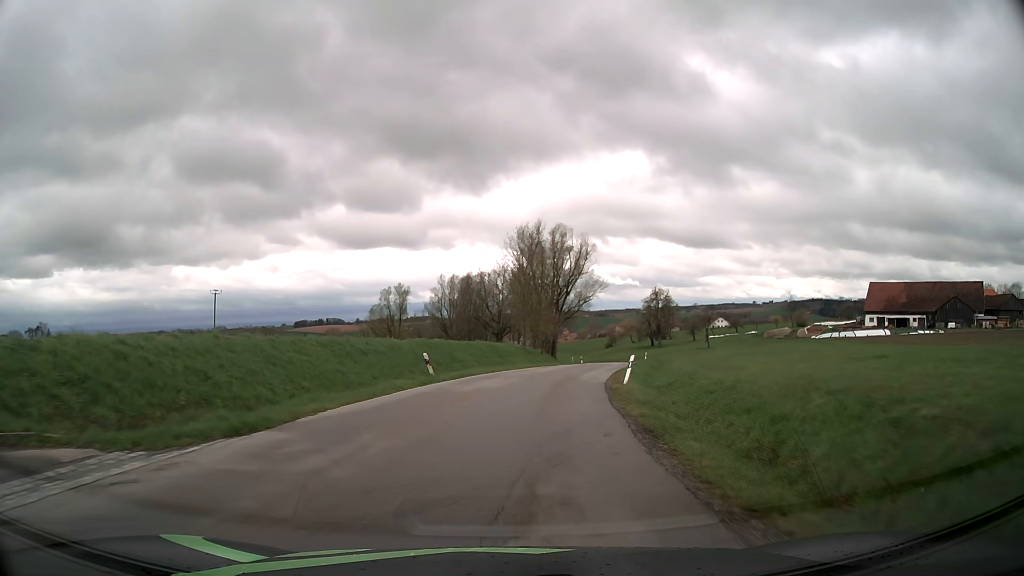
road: tertiary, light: Day
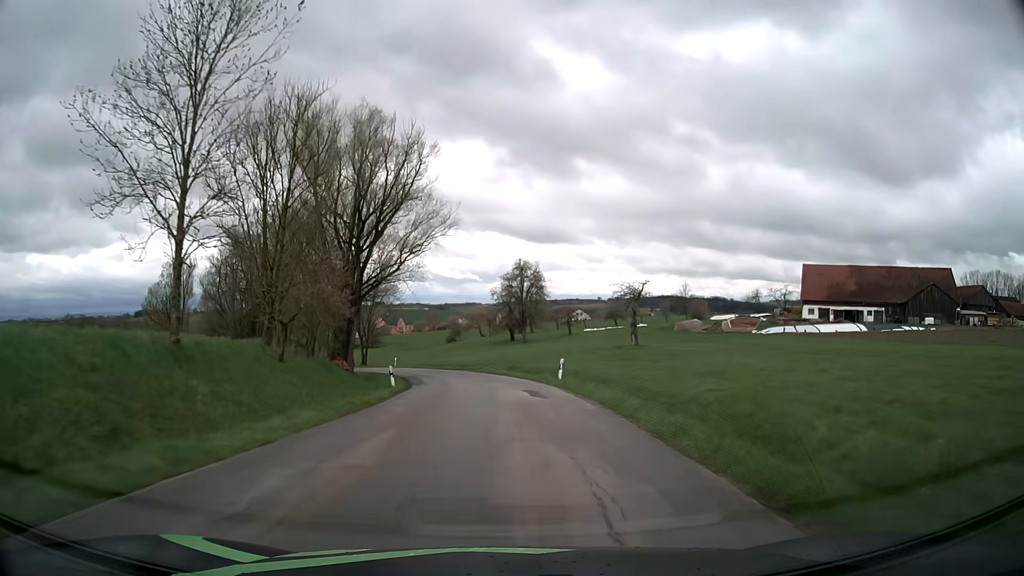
(+6.3, +45.2) m; +14°
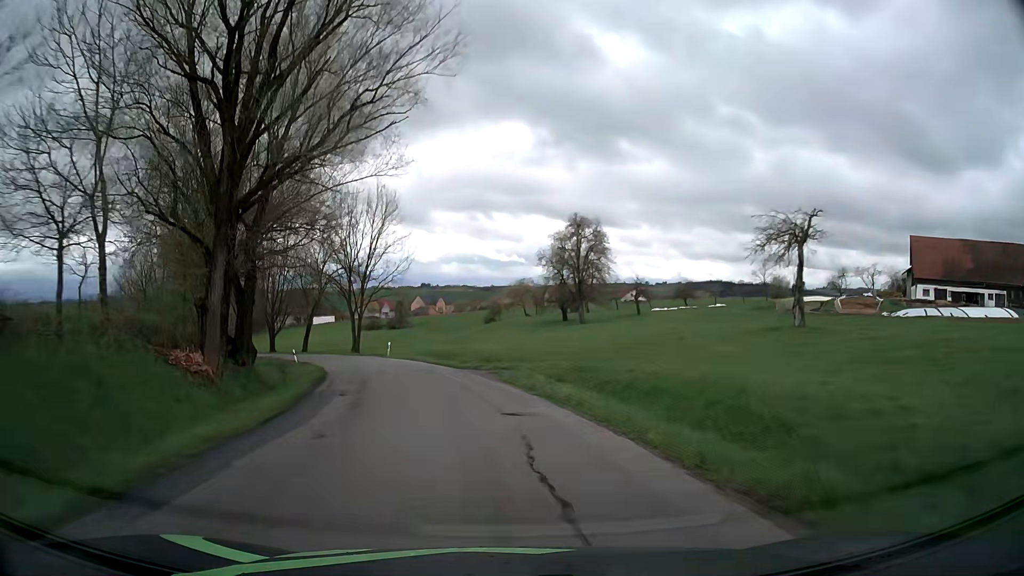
(-0.4, +27.1) m; -4°
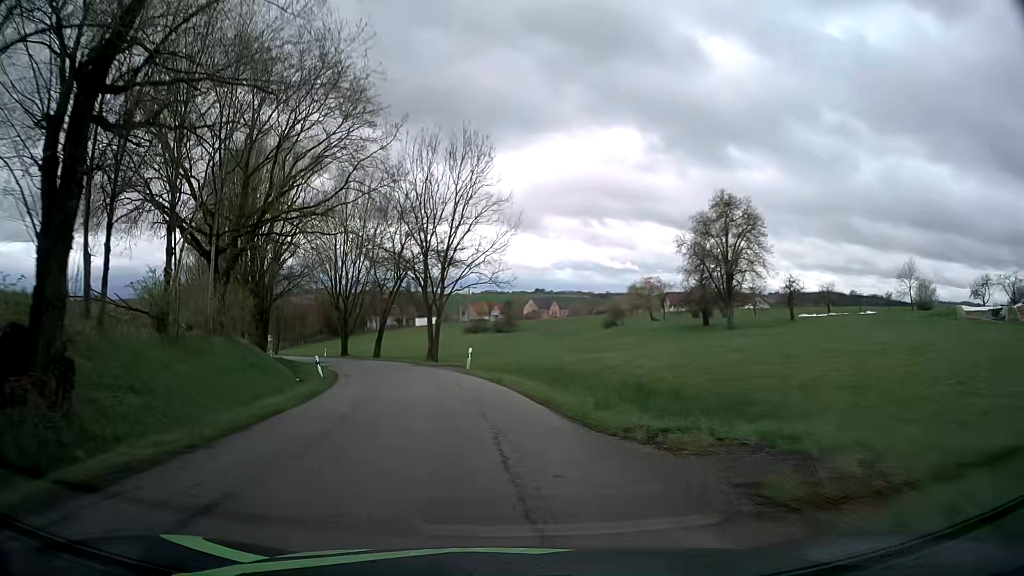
(-1.4, +18.2) m; -9°
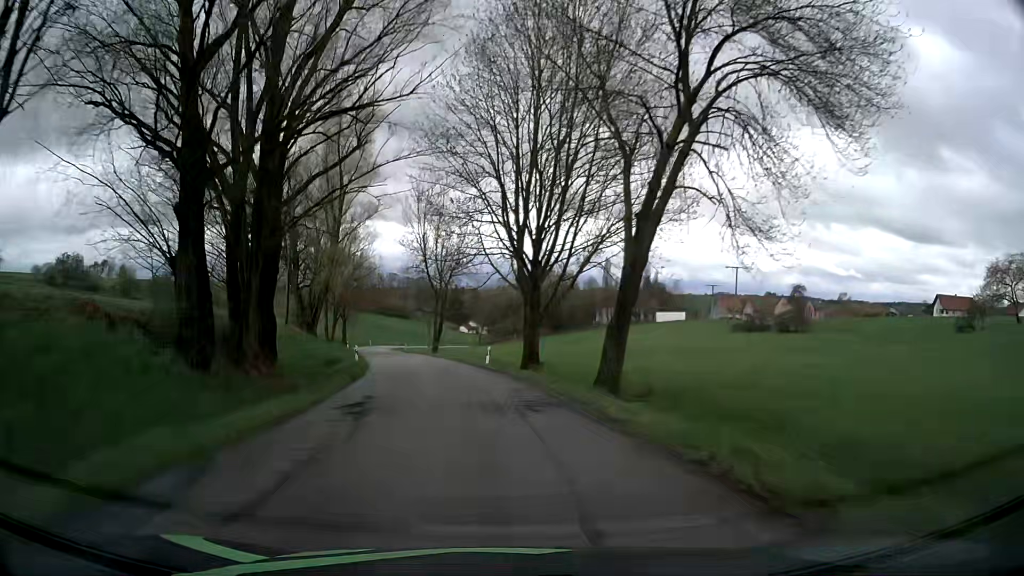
(-8.4, +45.0) m; -20°
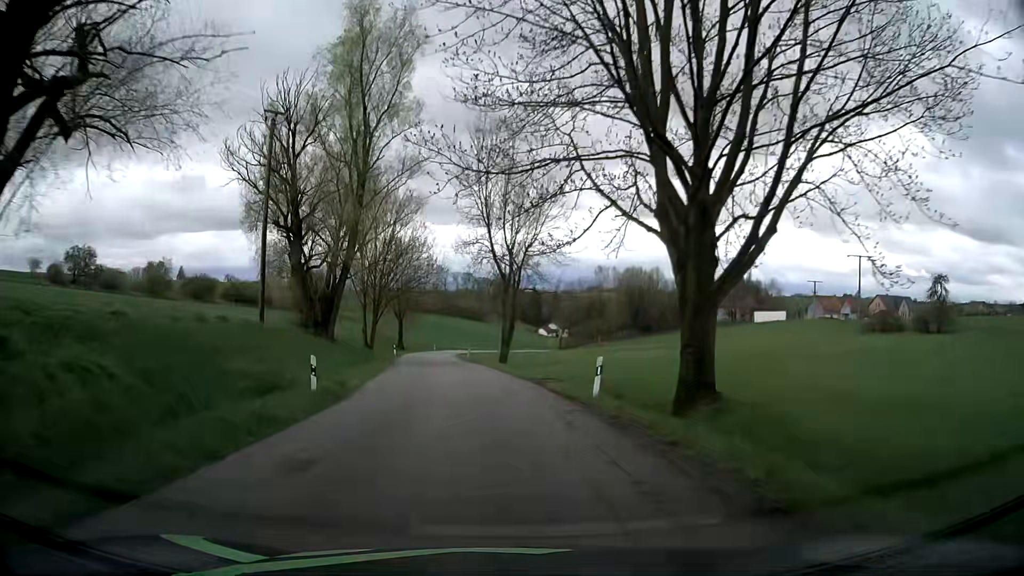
(-1.1, +18.7) m; -7°
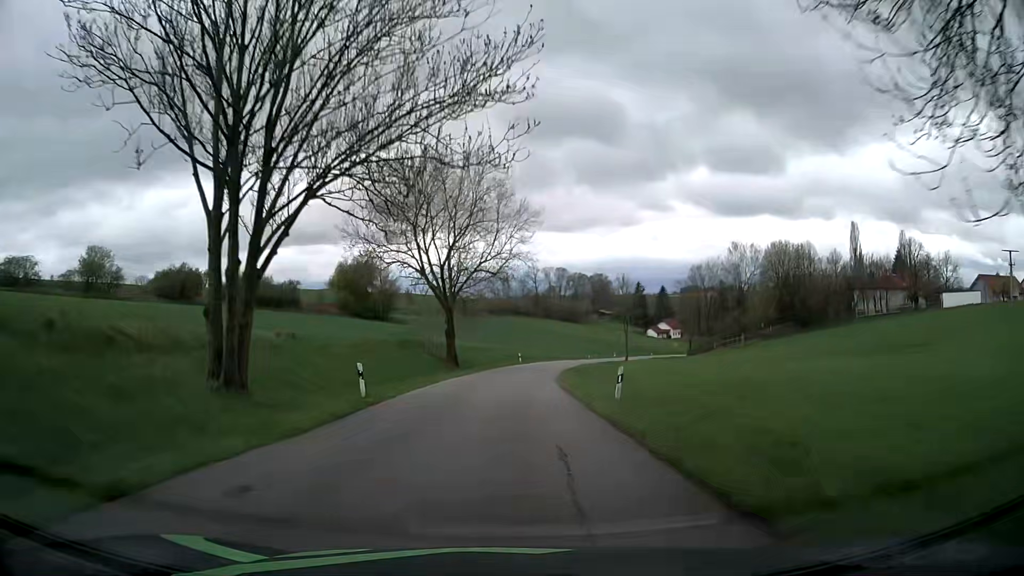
(-4.1, +47.5) m; -8°
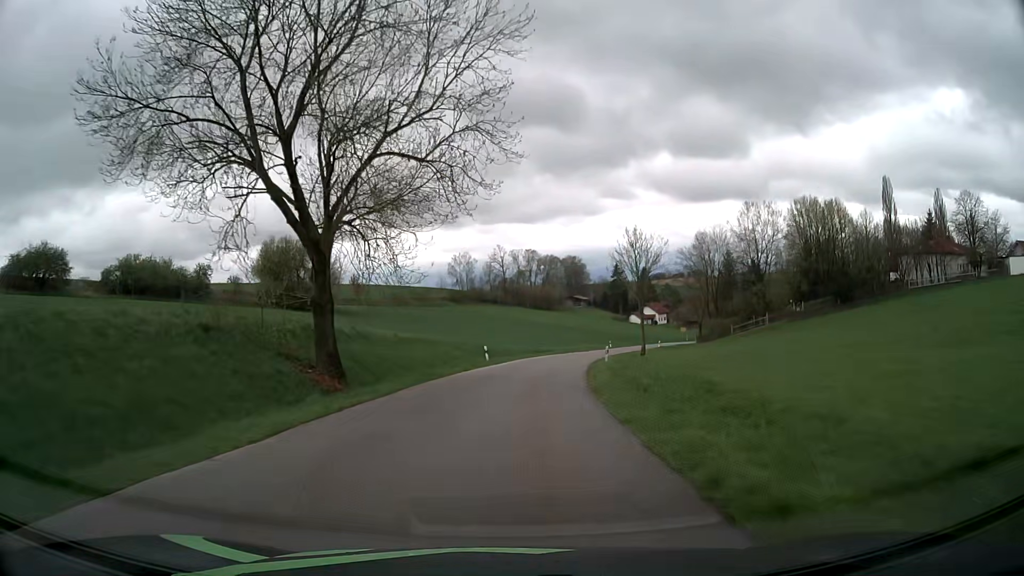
(+0.4, +29.3) m; +2°
(0, +10) (+1, +20) (+2, +30) (+3, +40) (+5, +50) (+7, +59) (+10, +69) (+13, +79) (+16, +88) (+20, +97) m
